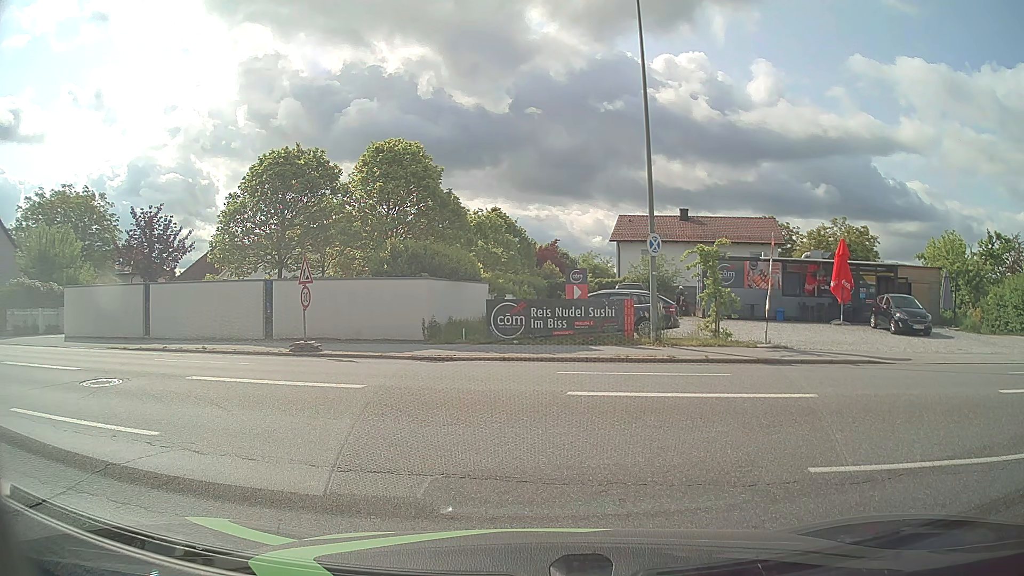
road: service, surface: paving_stones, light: Day
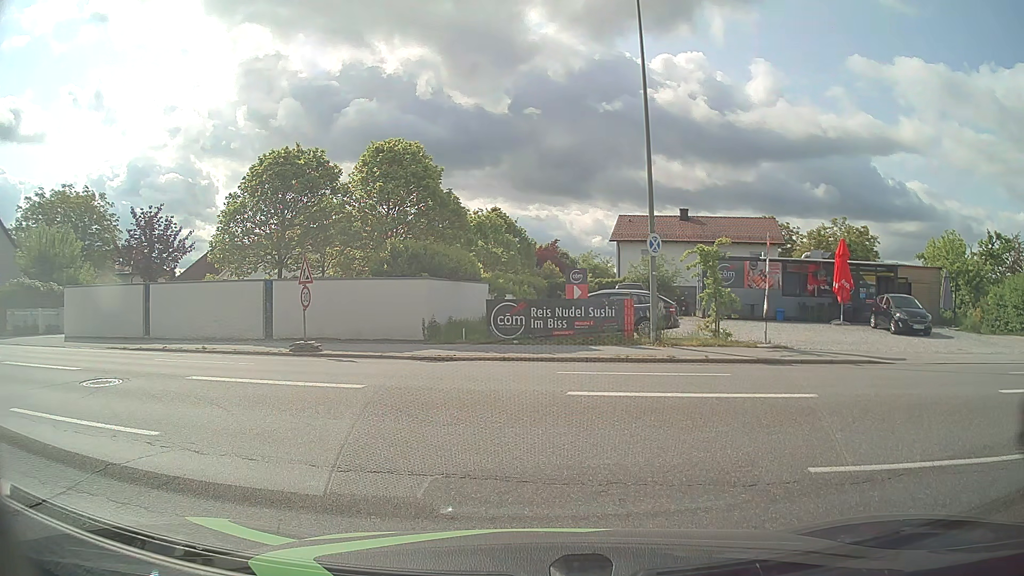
(0.0, 0.0) m; 0°
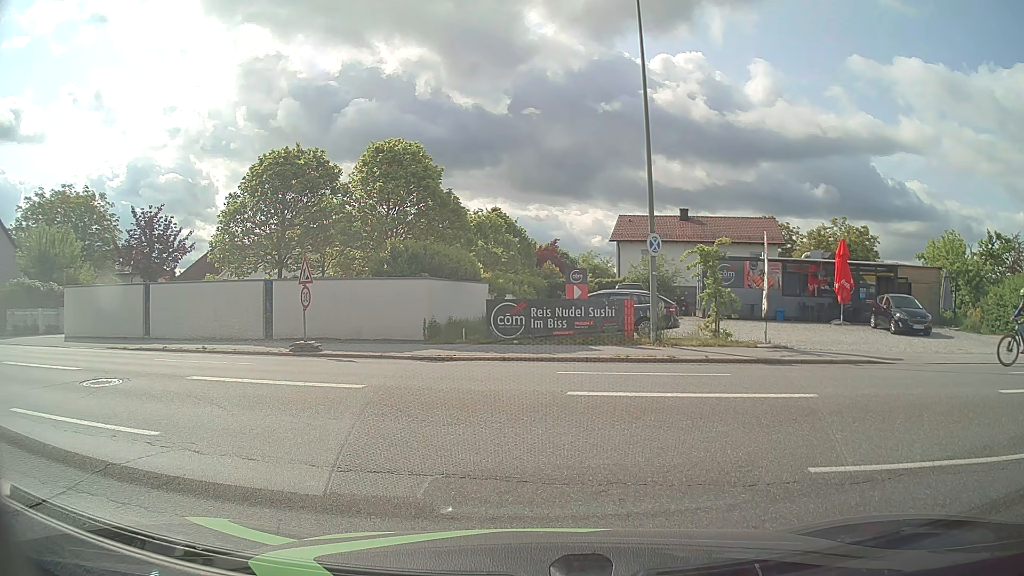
(0.0, 0.0) m; 0°
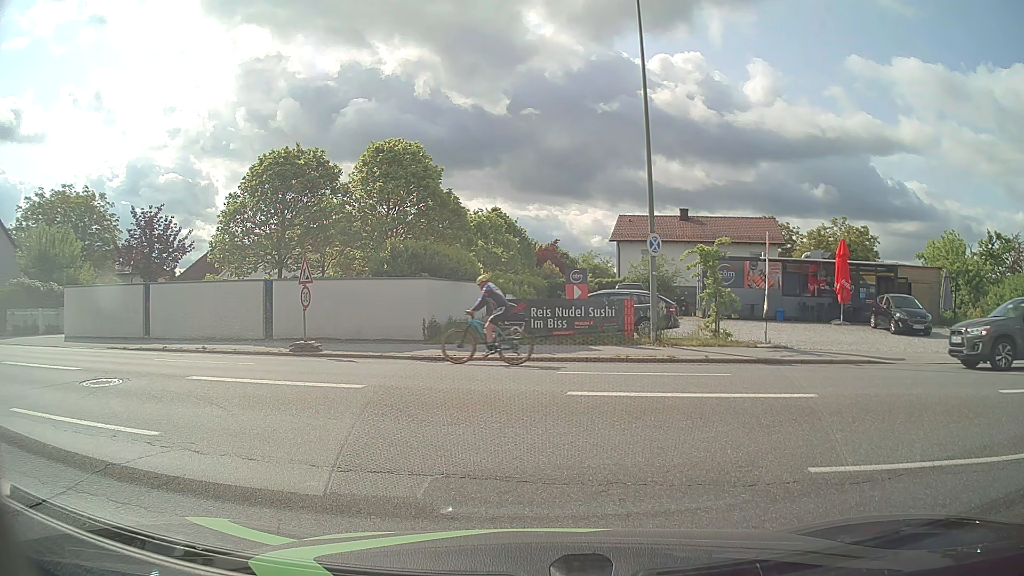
(0.0, 0.0) m; 0°
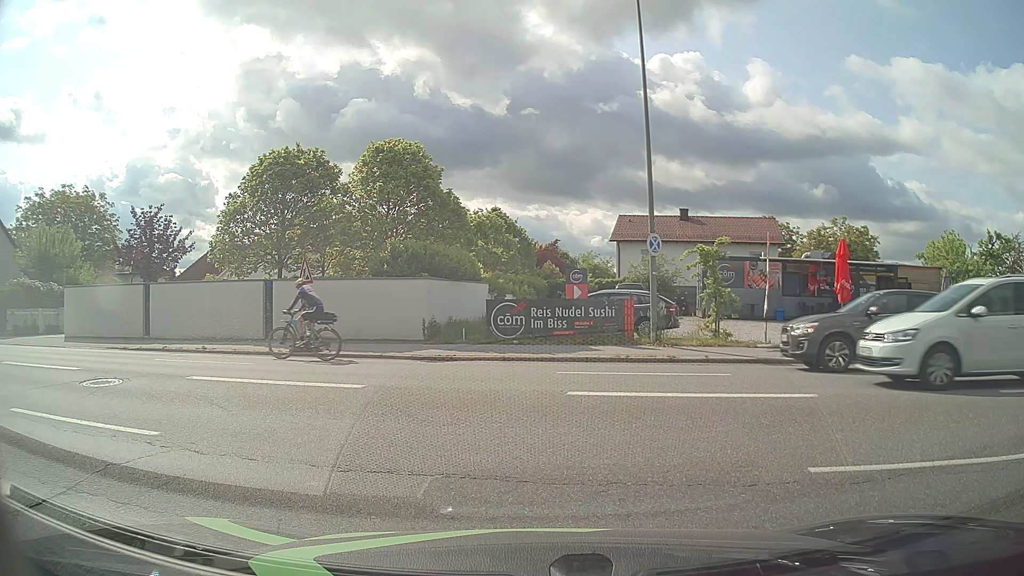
(0.0, 0.0) m; 0°
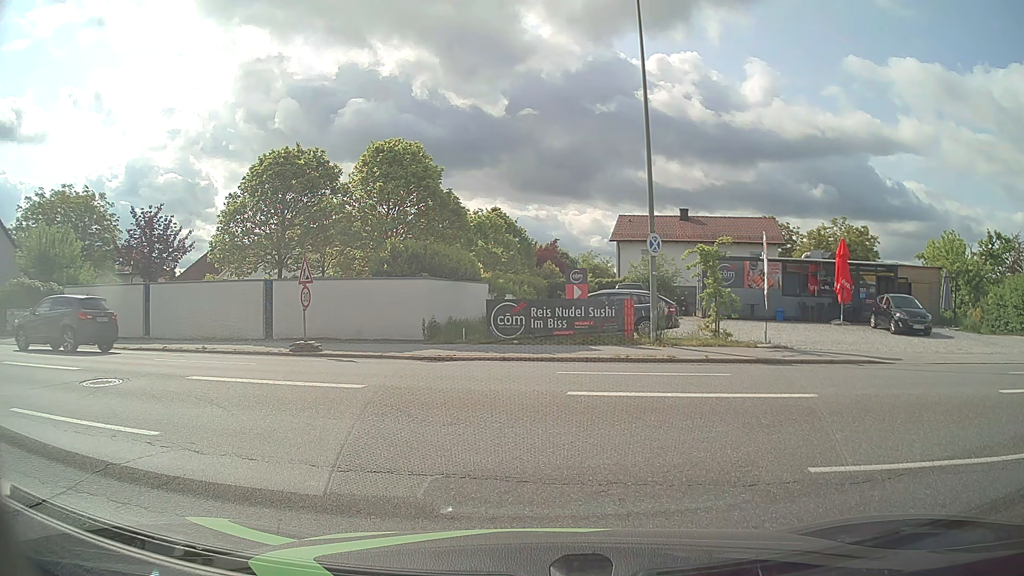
(0.0, 0.0) m; 0°
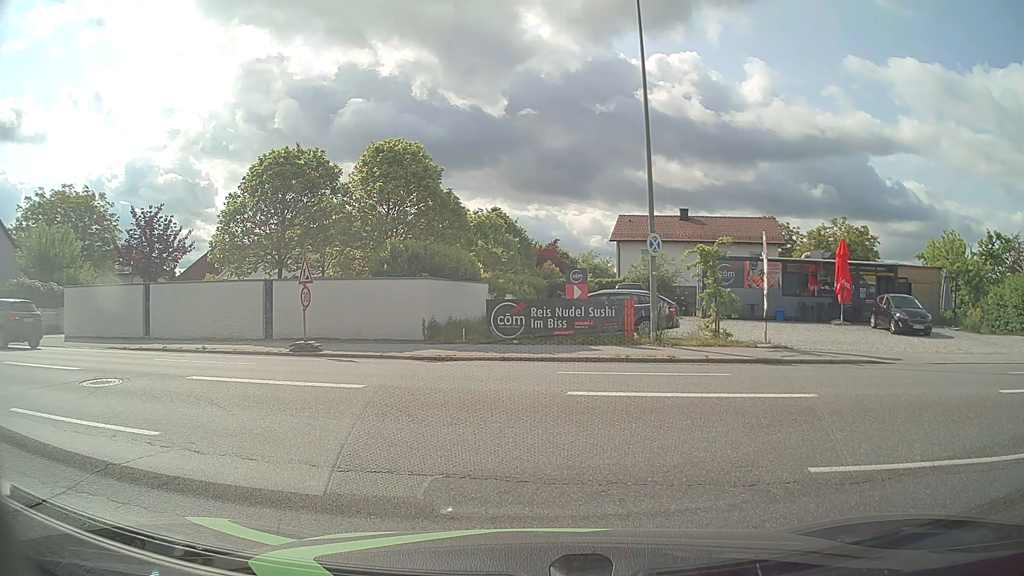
(0.0, 0.0) m; 0°
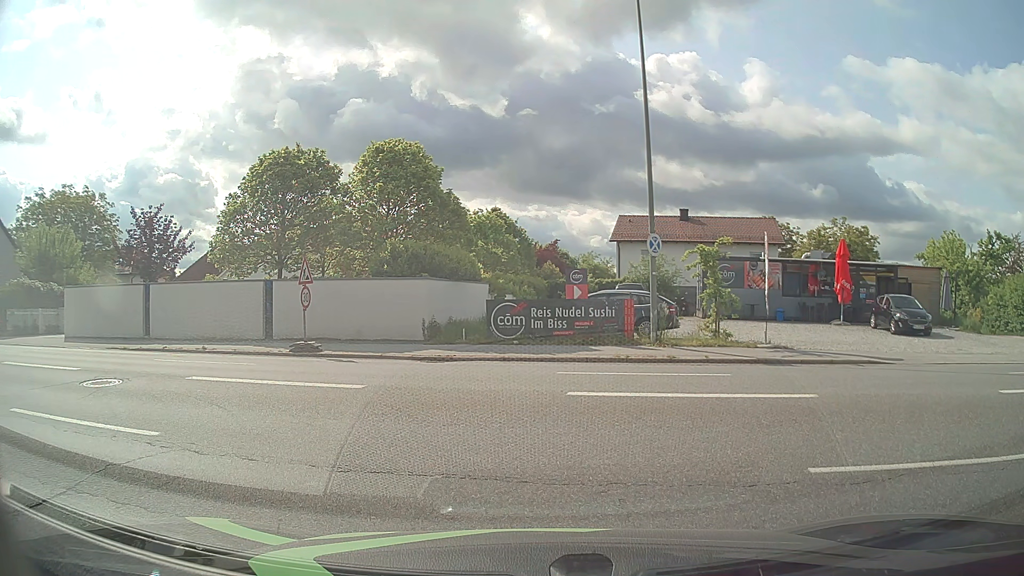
(0.0, 0.0) m; 0°
